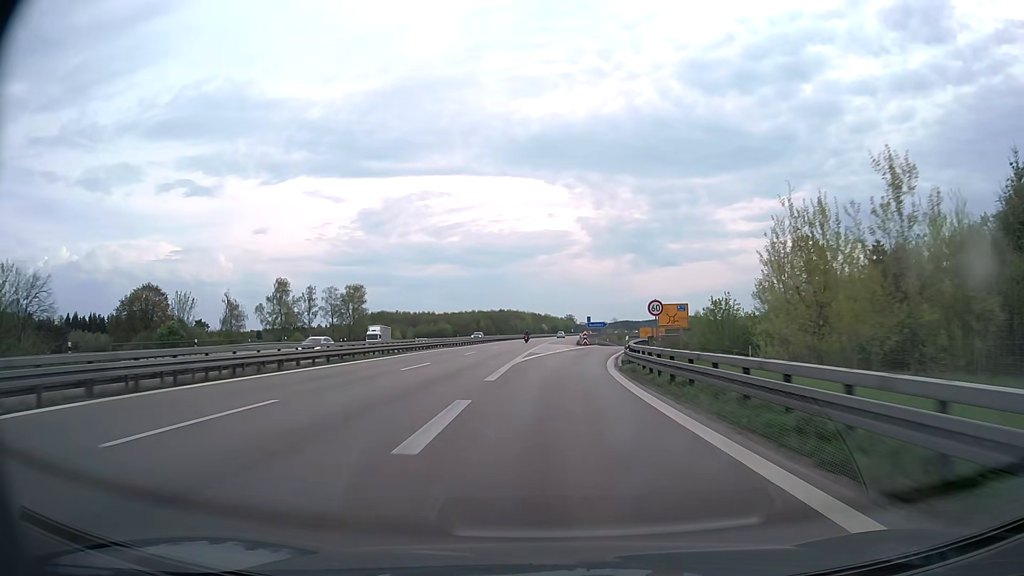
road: motorway_link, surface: asphalt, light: Day
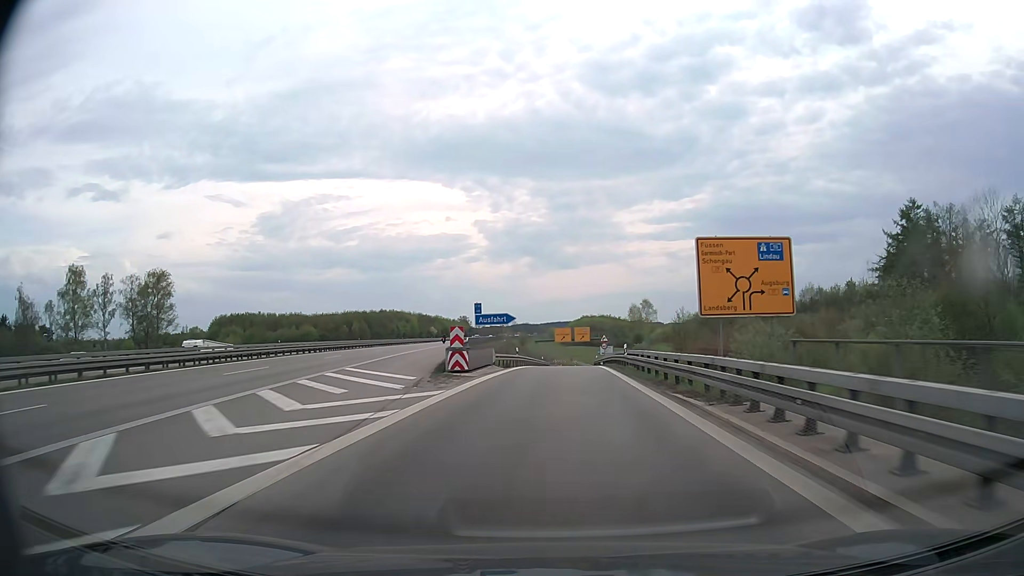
(+3.8, +53.7) m; +9°
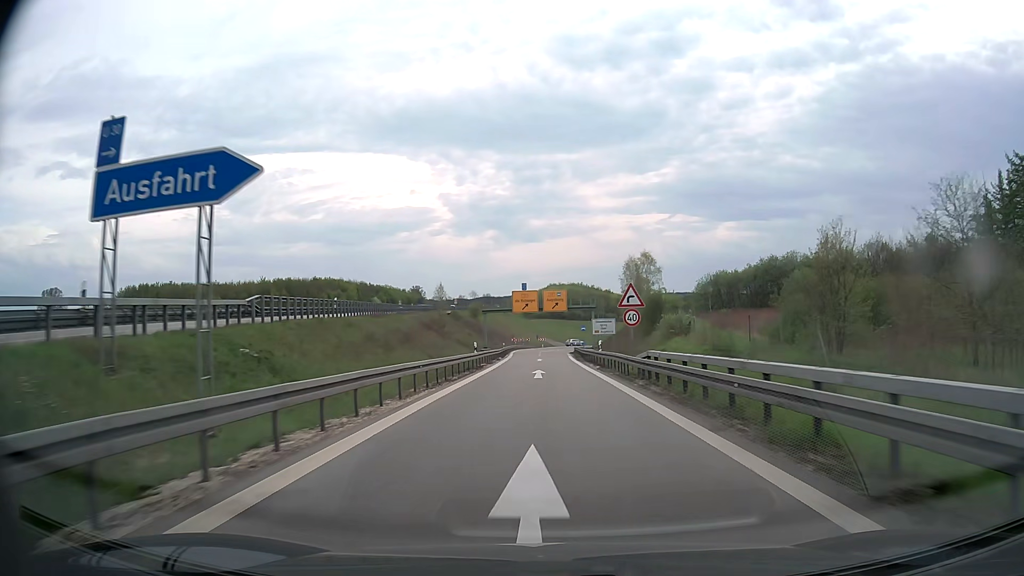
(+1.2, +46.7) m; +3°
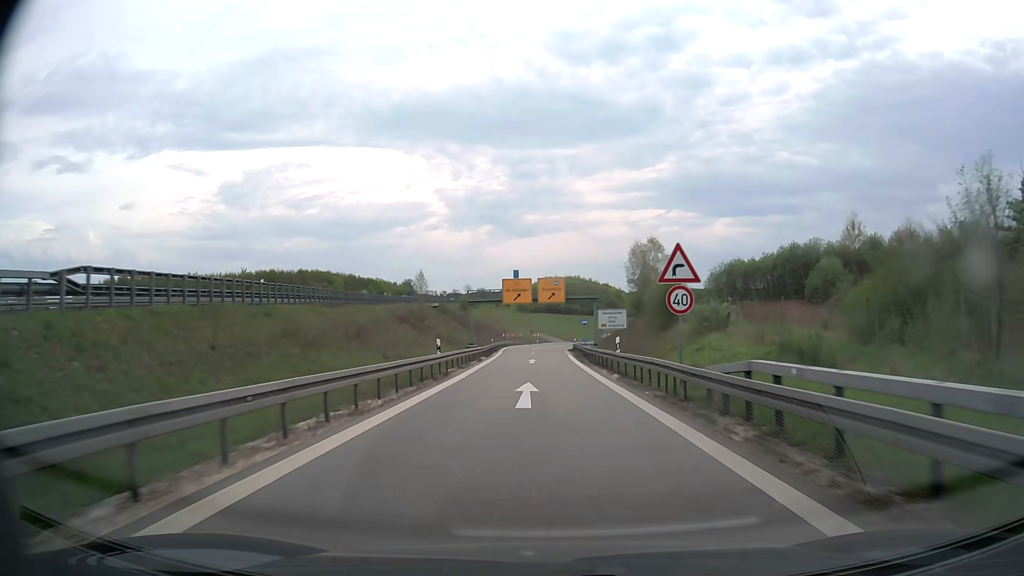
(+0.1, +11.1) m; +1°
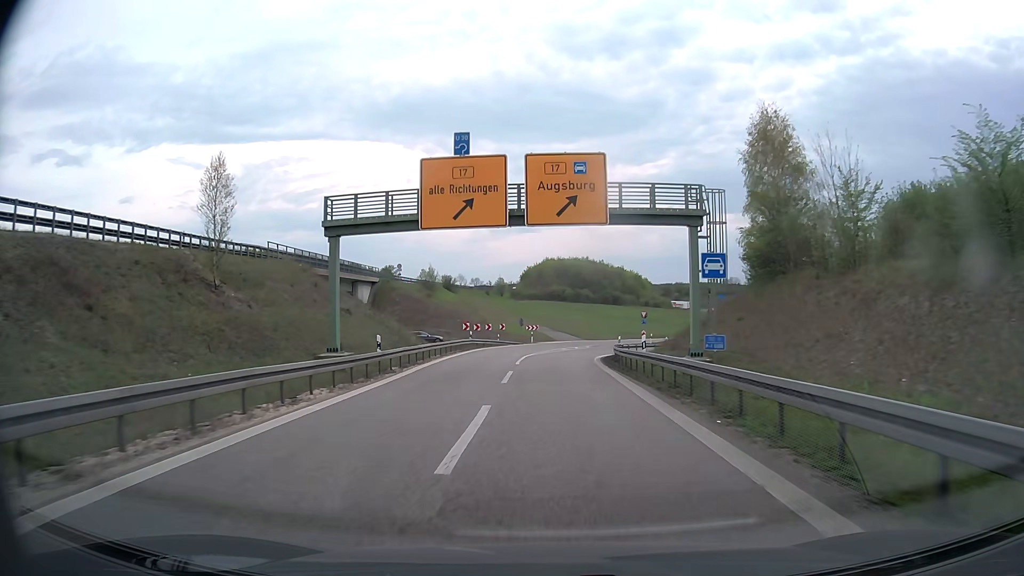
(-0.3, +50.0) m; 0°
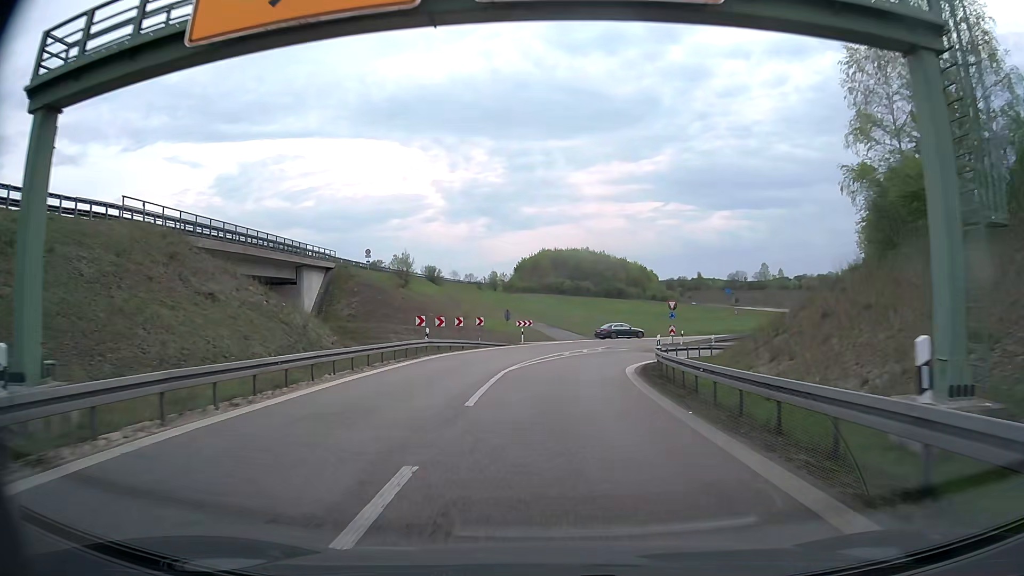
(+0.1, +17.2) m; 0°
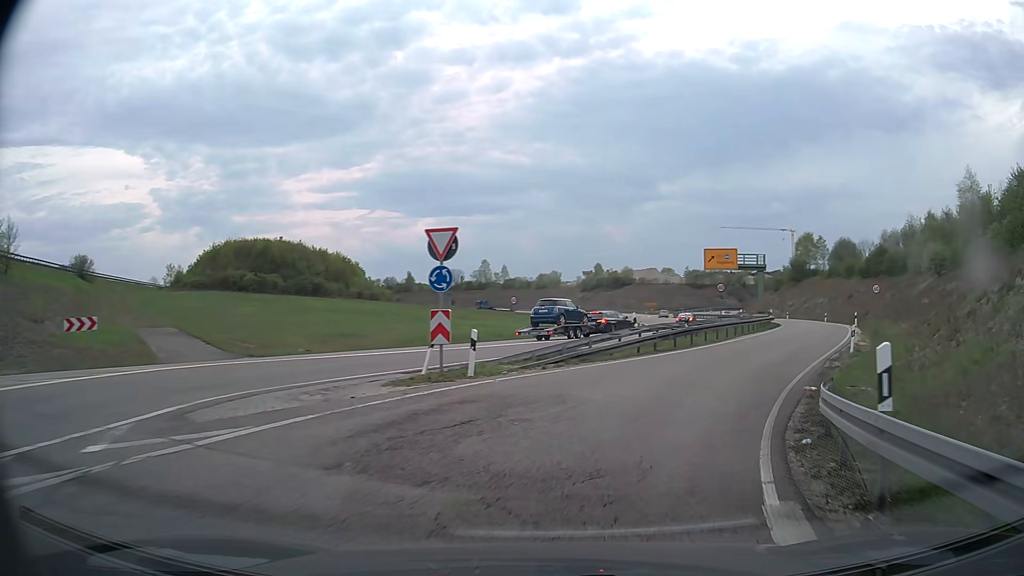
(+4.6, +35.9) m; +25°
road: trunk_link
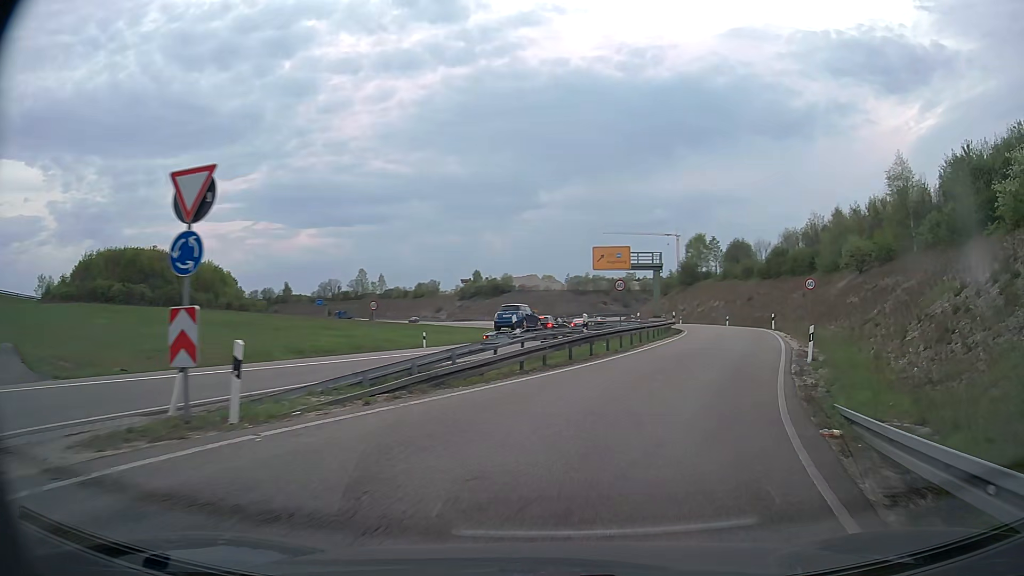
(+0.6, +6.8) m; +11°
